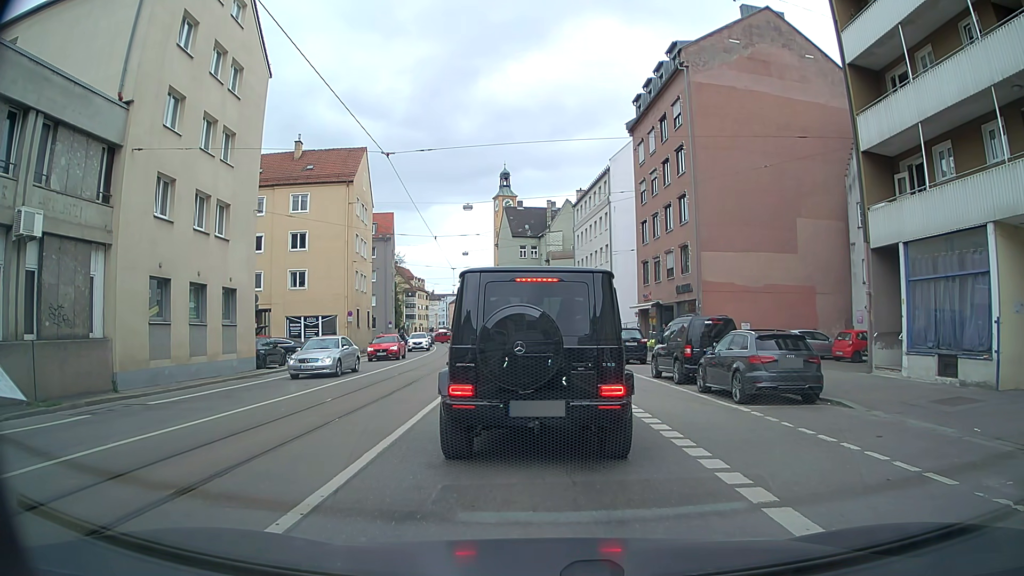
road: tertiary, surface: asphalt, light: Day
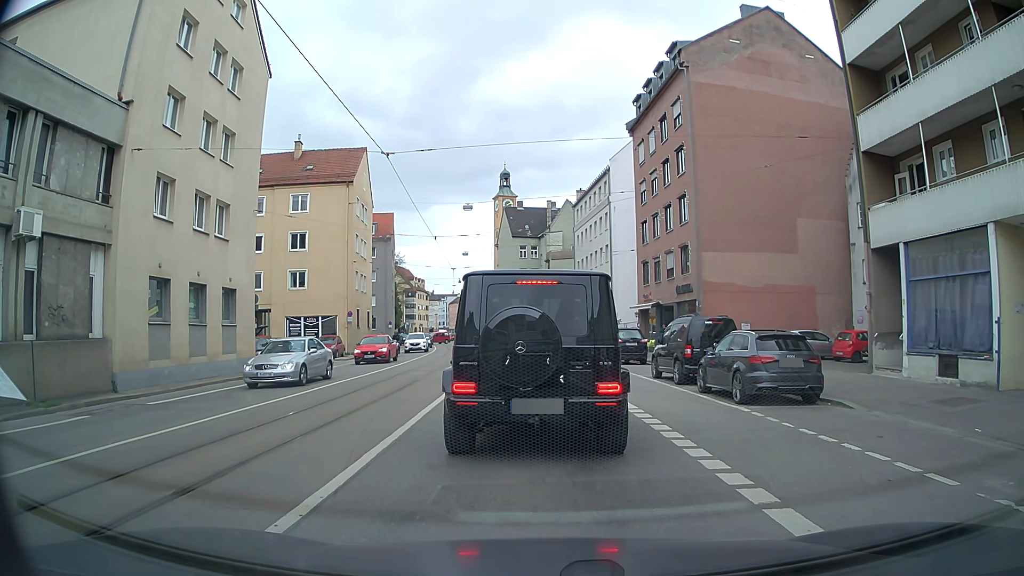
(0.0, 0.0) m; 0°
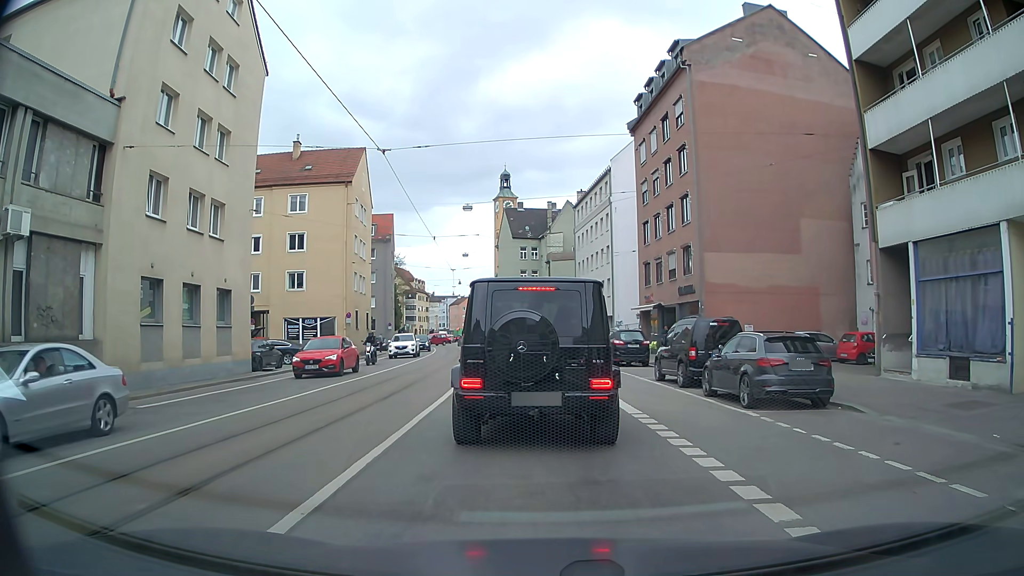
(0.0, +0.5) m; 0°
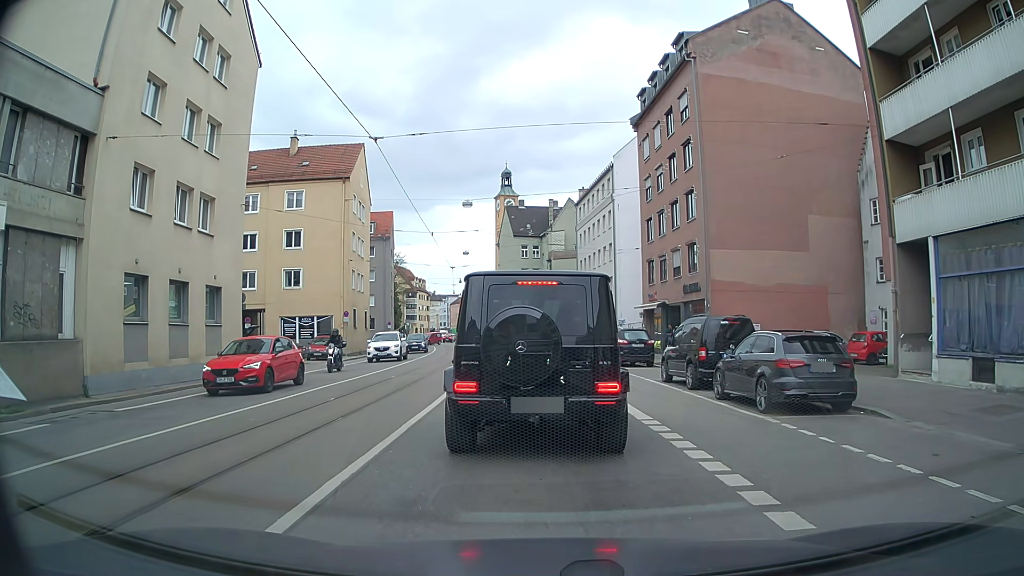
(0.0, +0.9) m; 0°
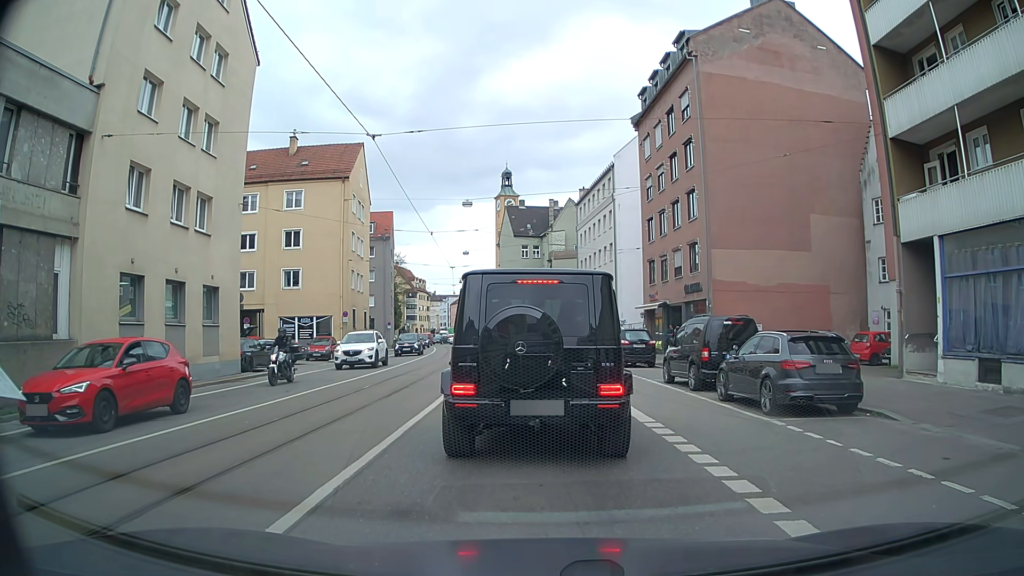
(0.0, +0.3) m; 0°
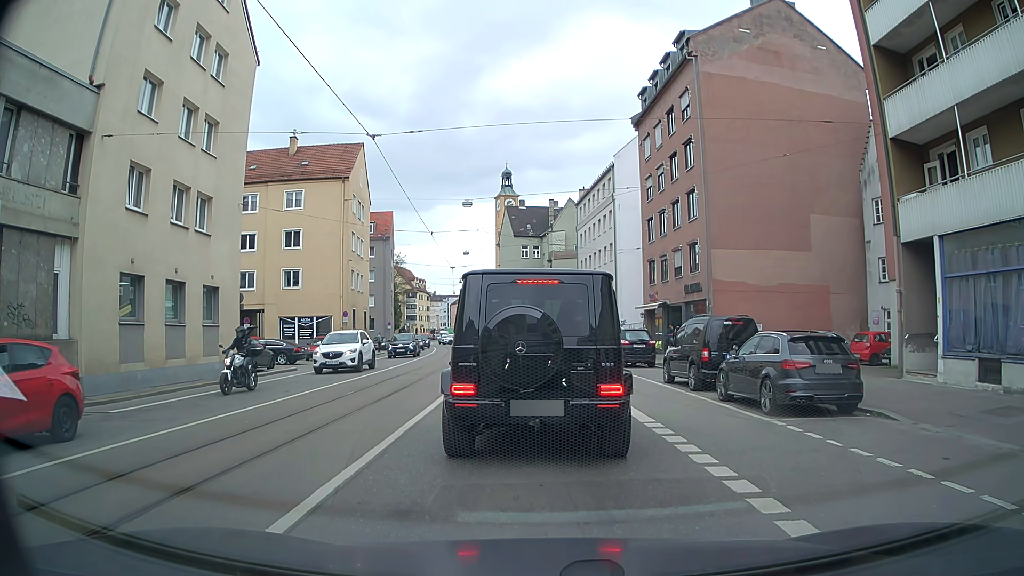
(0.0, 0.0) m; 0°
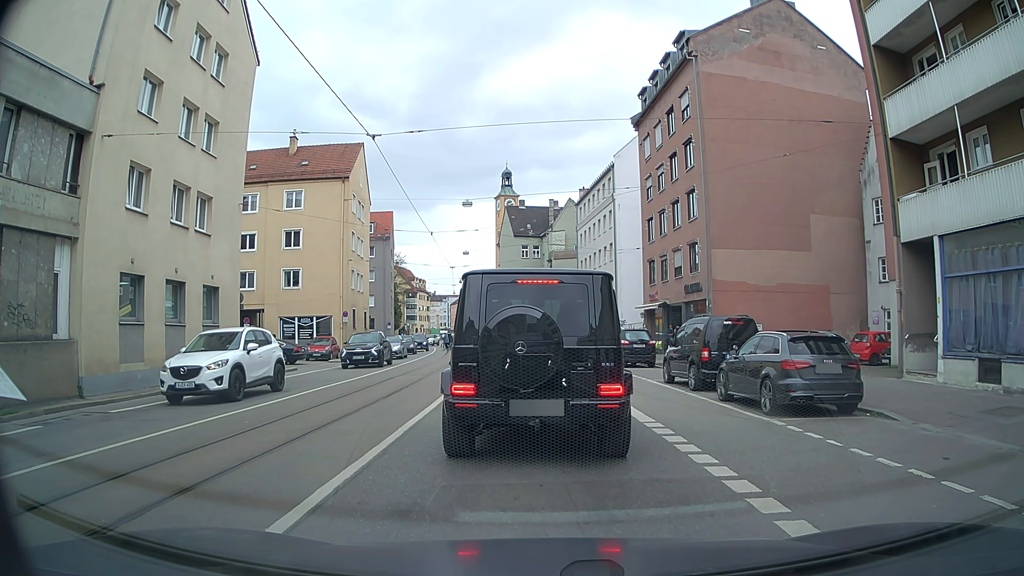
(0.0, 0.0) m; 0°
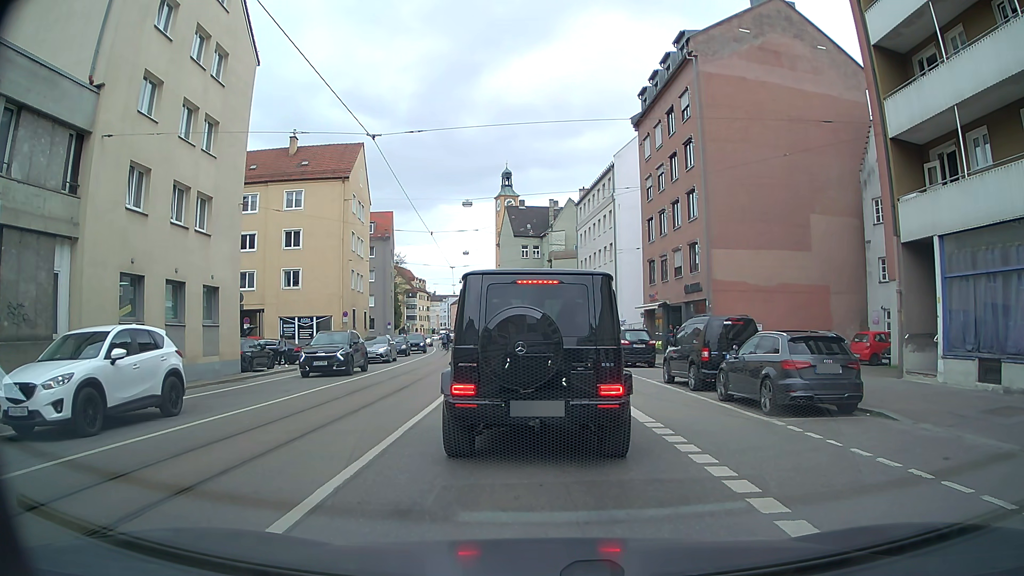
(0.0, 0.0) m; 0°
